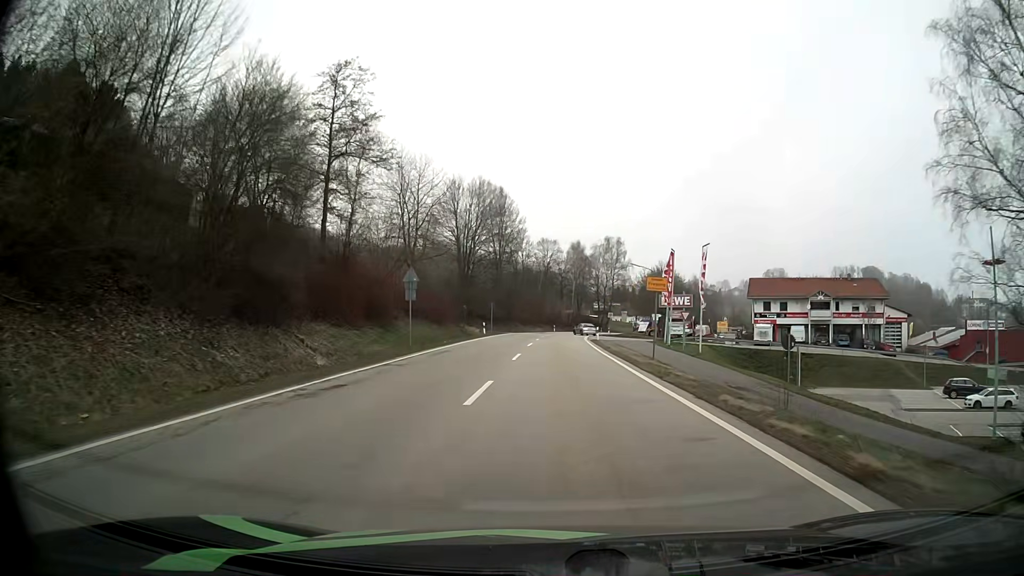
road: secondary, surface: asphalt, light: Day
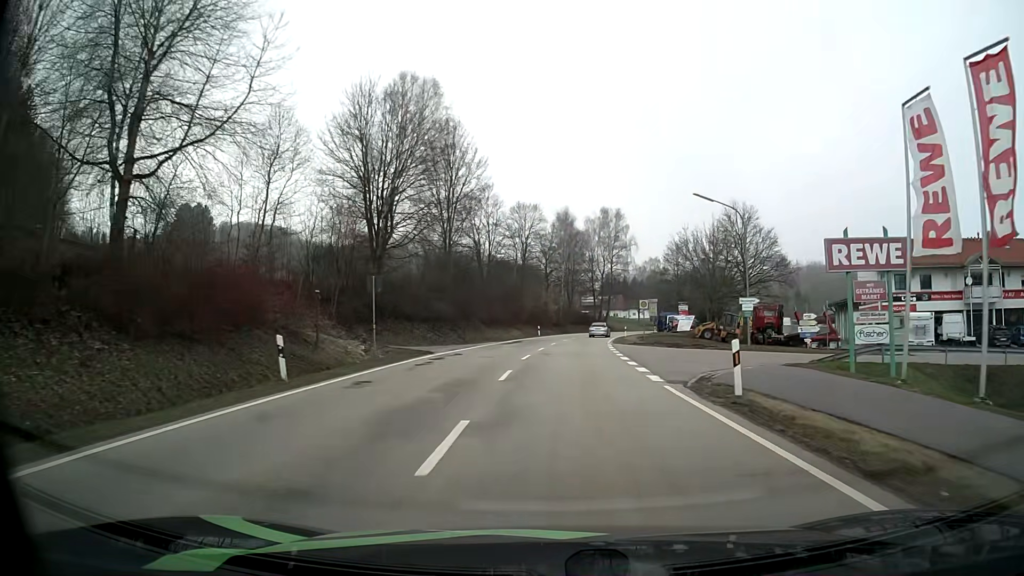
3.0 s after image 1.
(0.0, +39.5) m; +1°
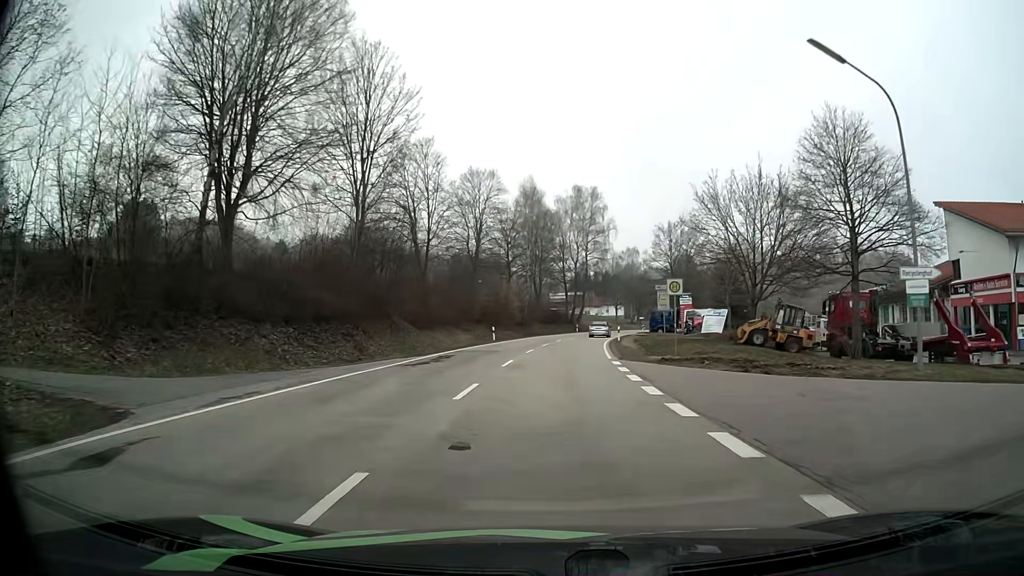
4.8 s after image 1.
(+0.5, +21.0) m; +3°
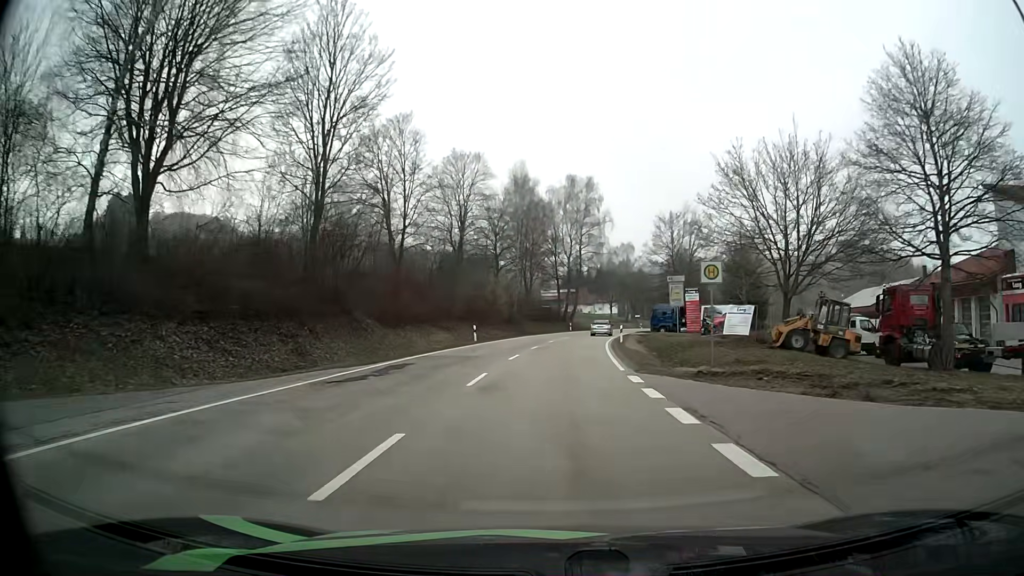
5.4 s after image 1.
(+0.1, +6.9) m; +1°
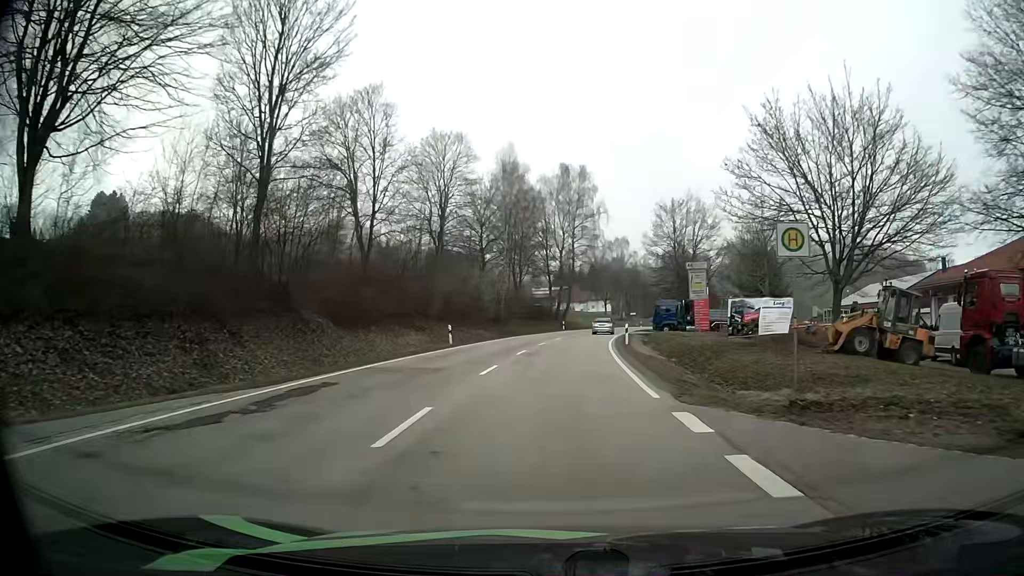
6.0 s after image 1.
(+0.1, +6.9) m; +1°
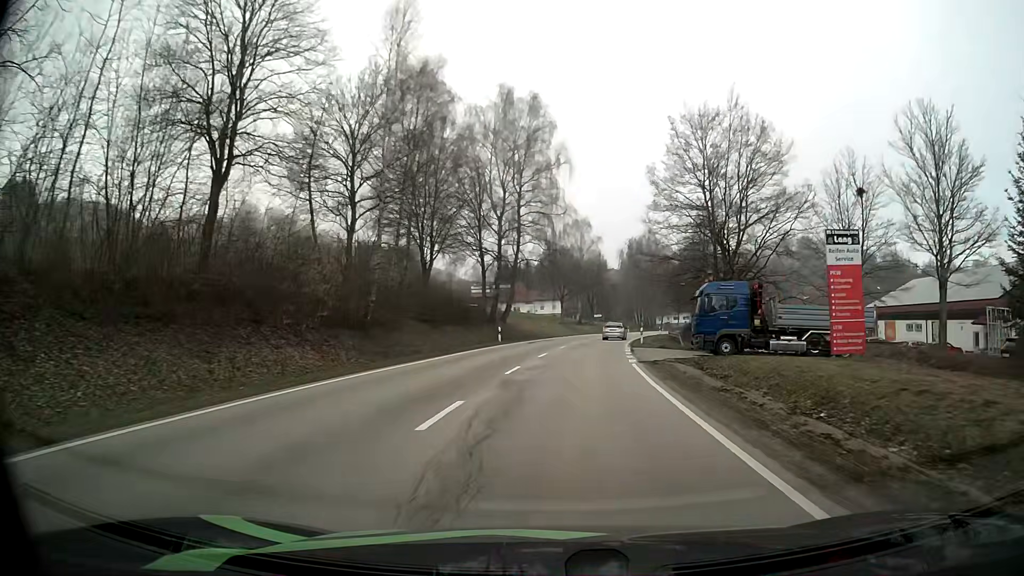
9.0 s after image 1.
(+1.1, +34.6) m; +5°
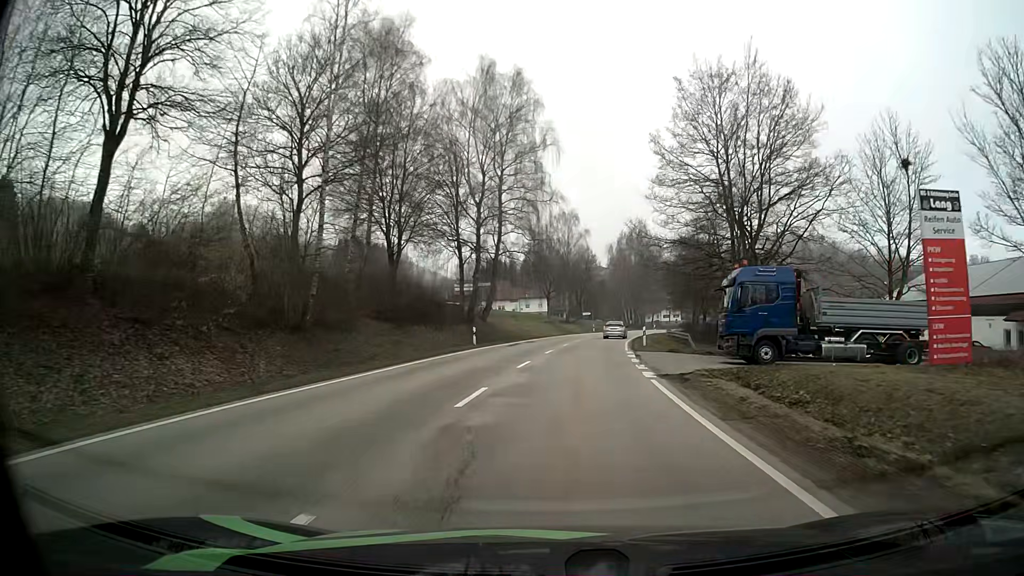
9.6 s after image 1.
(0.0, +6.9) m; +1°
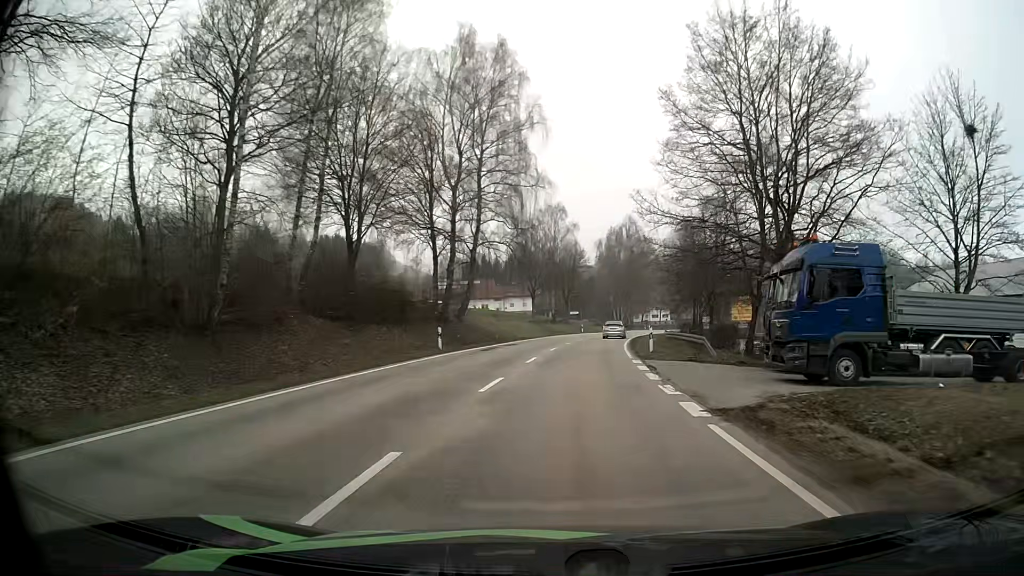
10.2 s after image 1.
(0.0, +6.9) m; +1°
(0, +10) (+1, +20) (+1, +30) (+2, +40) (+4, +50) (+5, +60) (+7, +70) (+9, +79) (+12, +89) (+15, +98) m
